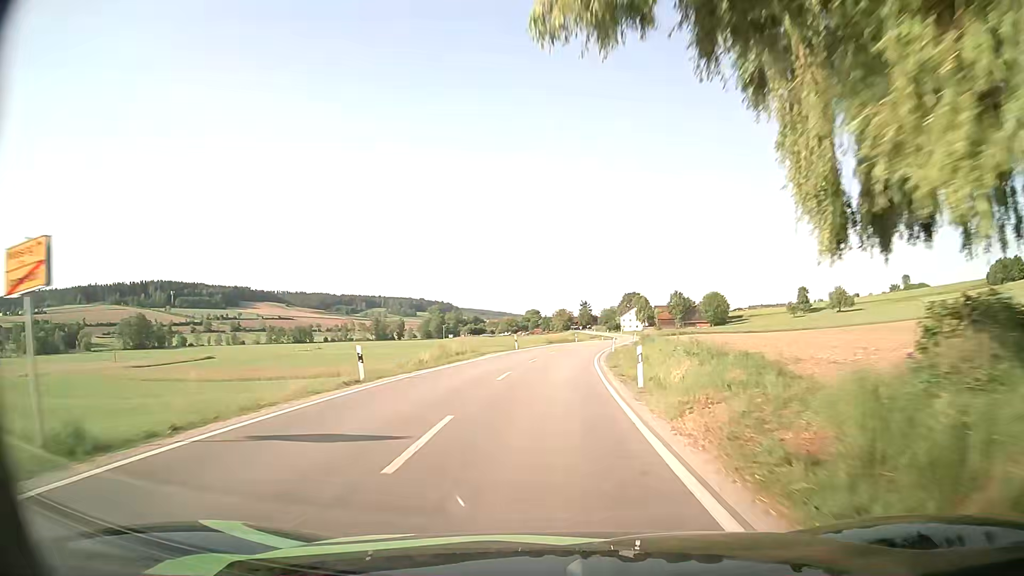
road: secondary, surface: asphalt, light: Day
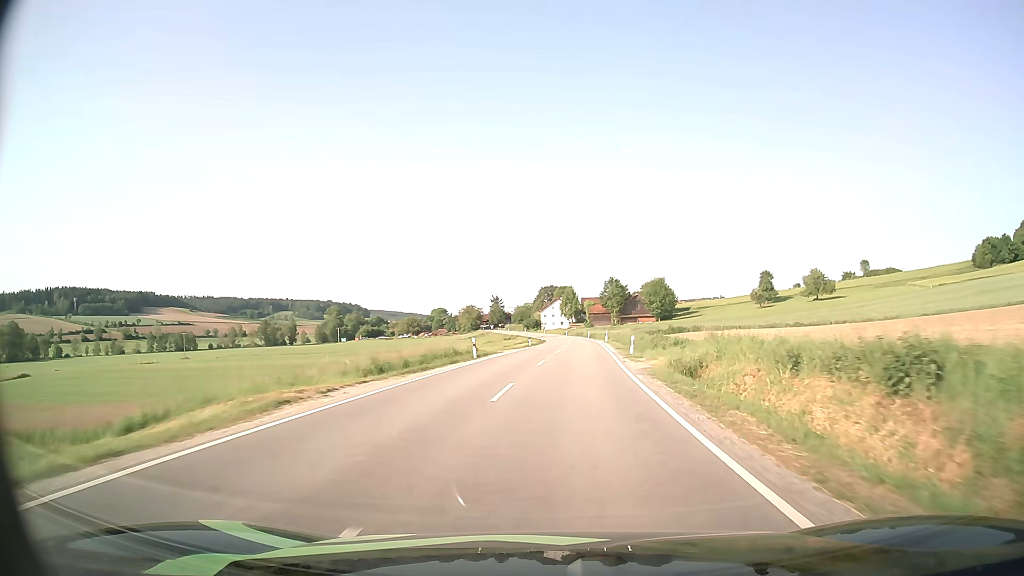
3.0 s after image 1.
(+3.0, +54.0) m; +8°
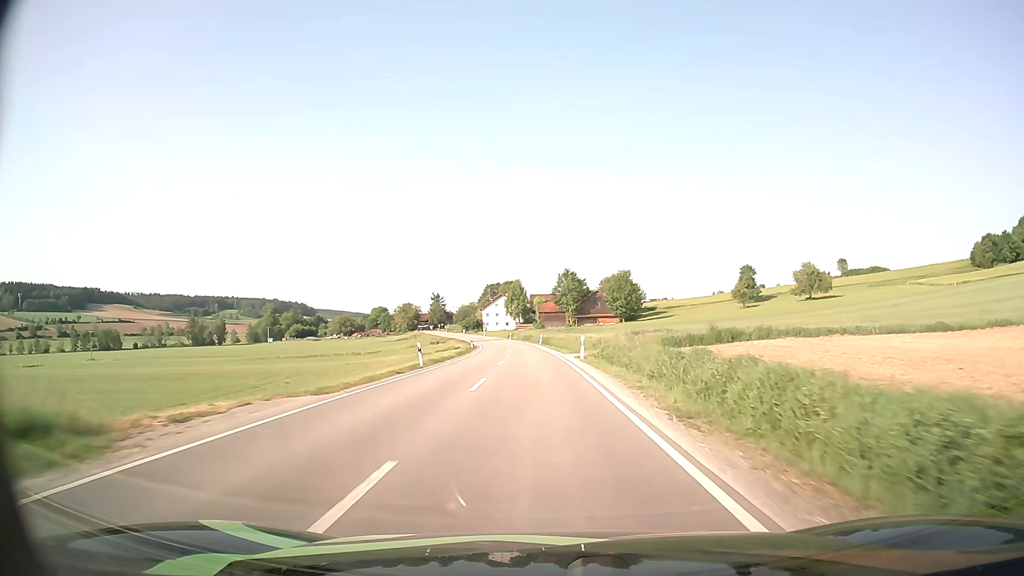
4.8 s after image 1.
(+1.6, +33.6) m; +5°
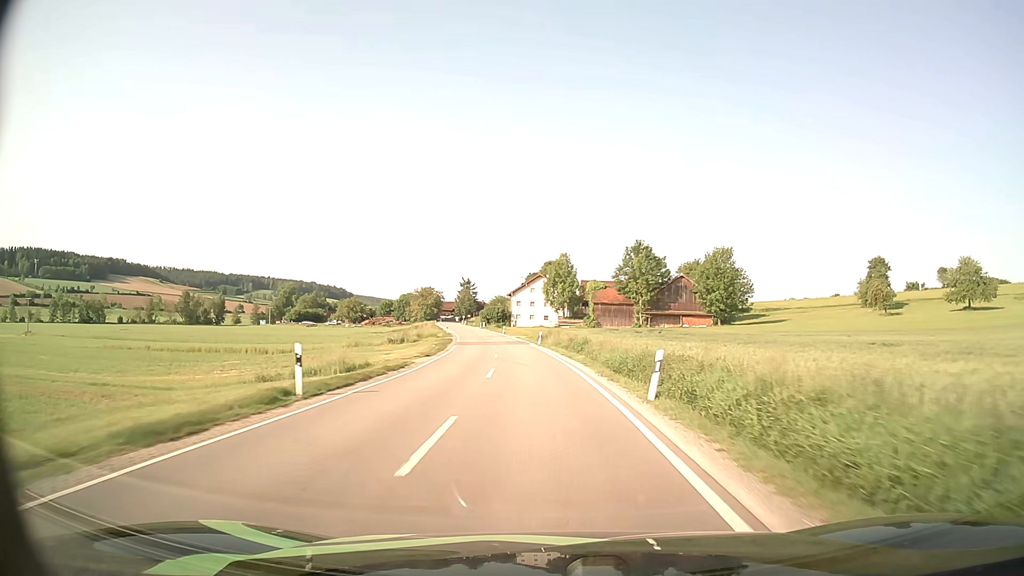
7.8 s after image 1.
(-1.8, +57.1) m; -4°
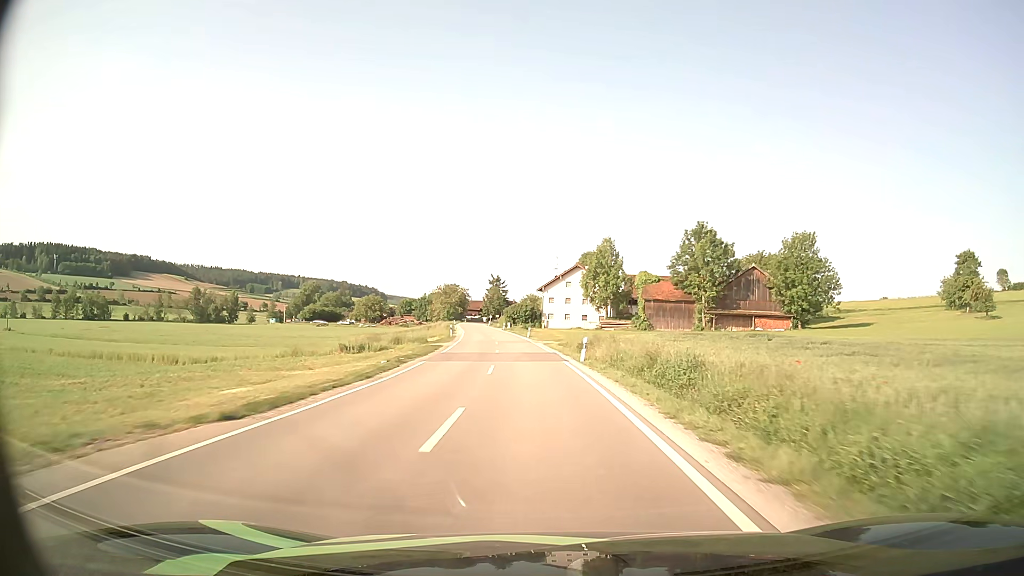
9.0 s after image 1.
(-0.5, +23.2) m; -3°
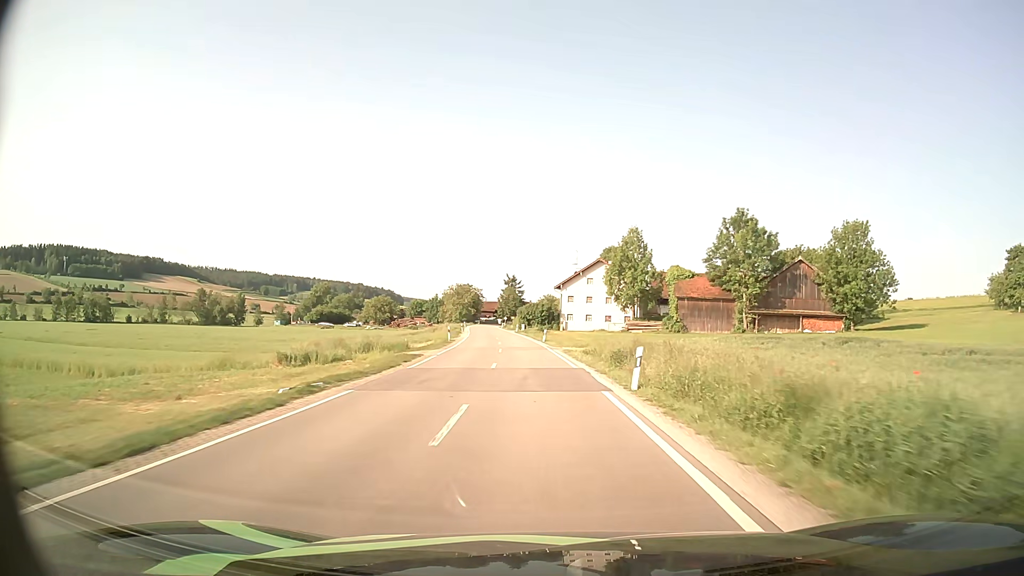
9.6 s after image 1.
(-0.2, +11.7) m; -2°
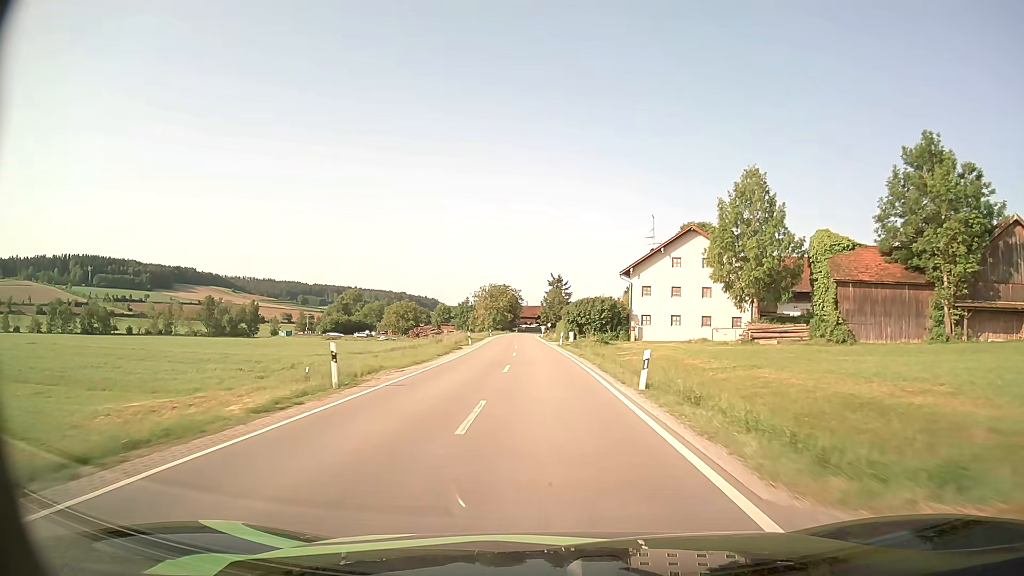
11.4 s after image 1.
(-1.2, +35.4) m; -4°
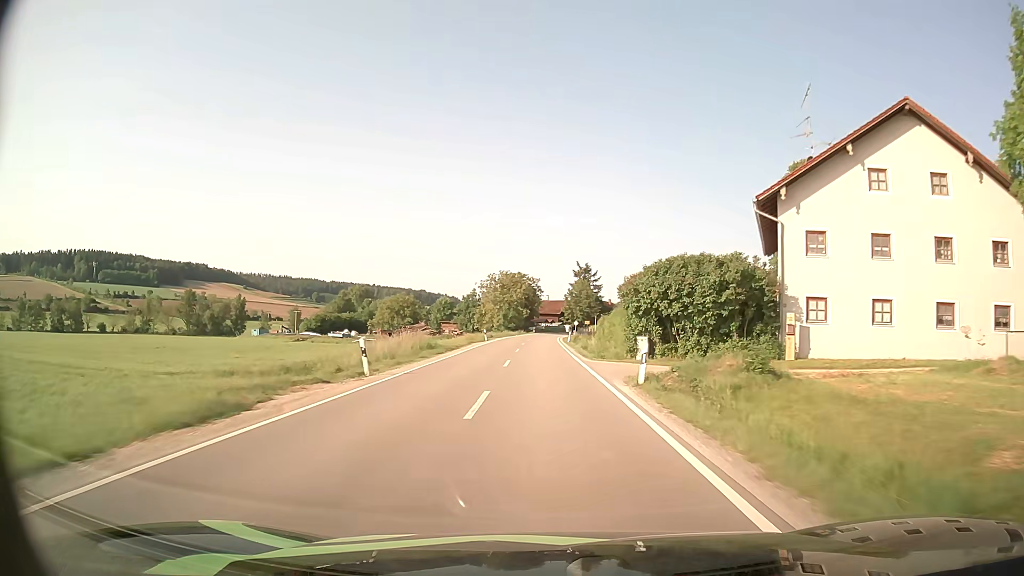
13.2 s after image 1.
(-0.5, +35.2) m; -2°
(0, +10) (0, +20) (0, +30) (0, +40) (0, +50) (0, +60) (0, +70) (0, +80) (0, +90) (+1, +100) m
